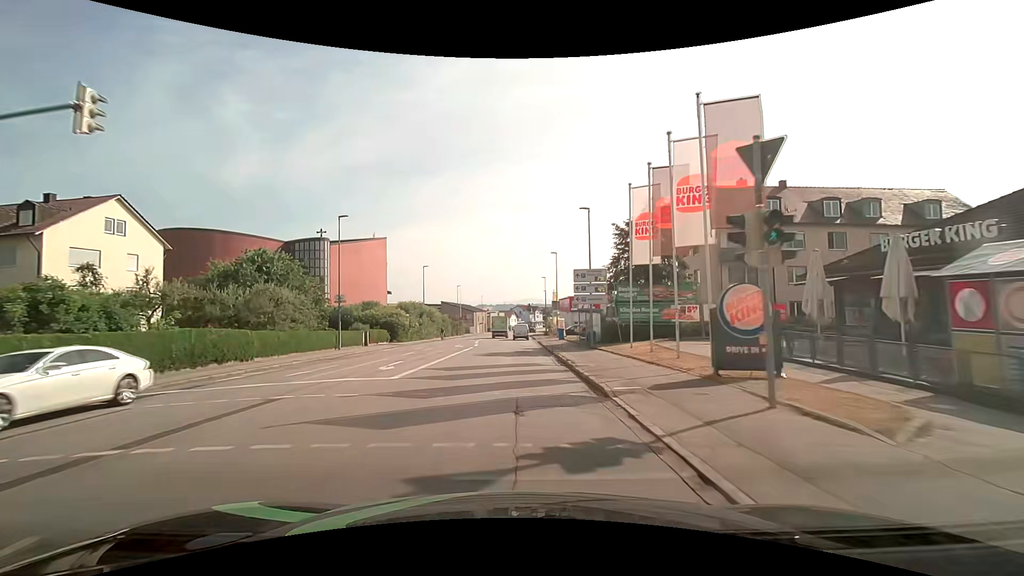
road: tertiary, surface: asphalt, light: Day
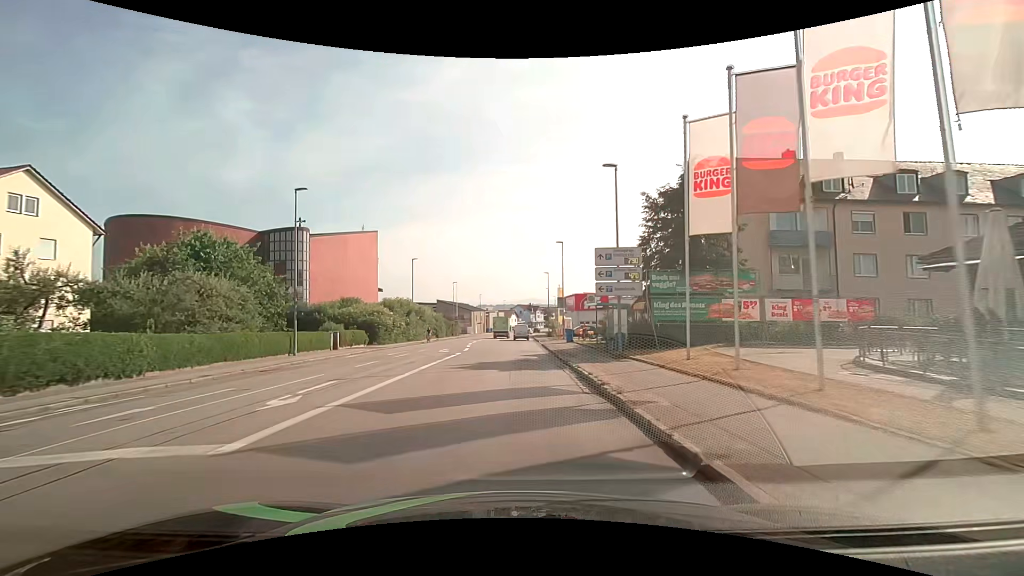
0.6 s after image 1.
(0.0, +7.7) m; 0°
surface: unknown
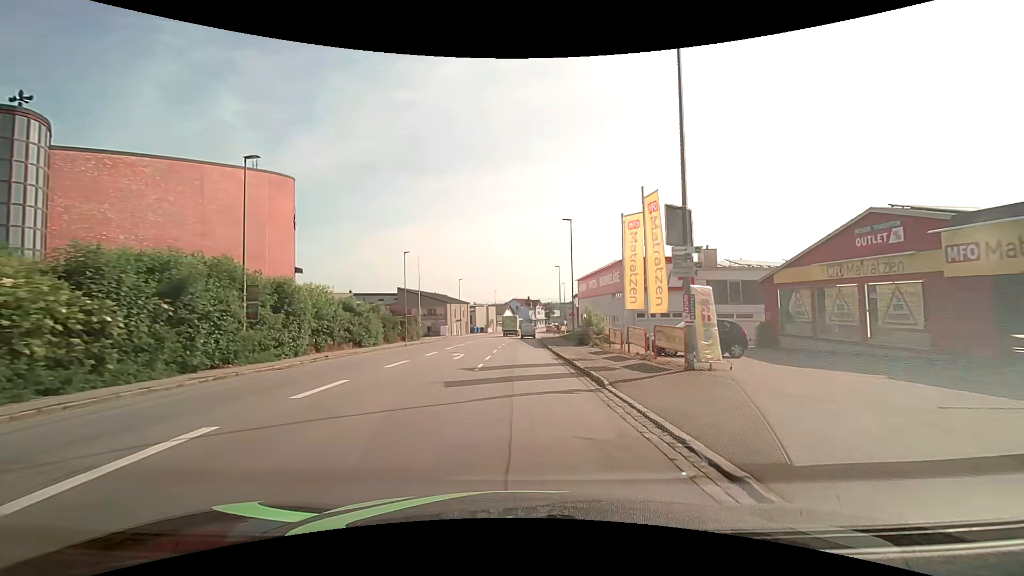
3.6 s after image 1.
(0.0, +38.5) m; +1°
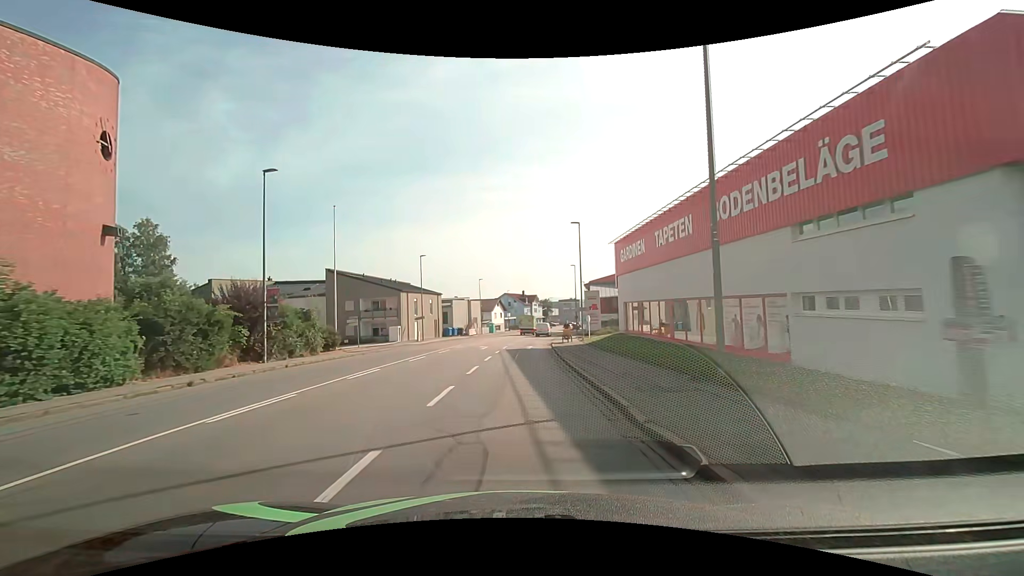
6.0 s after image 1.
(+0.1, +30.6) m; +1°
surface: asphalt
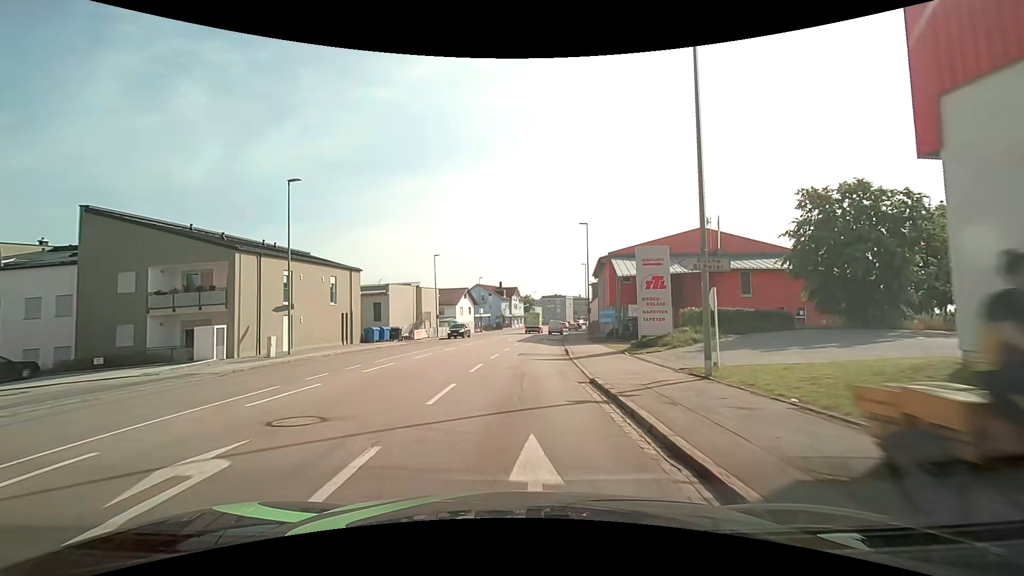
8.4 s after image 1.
(+0.2, +30.6) m; +2°
